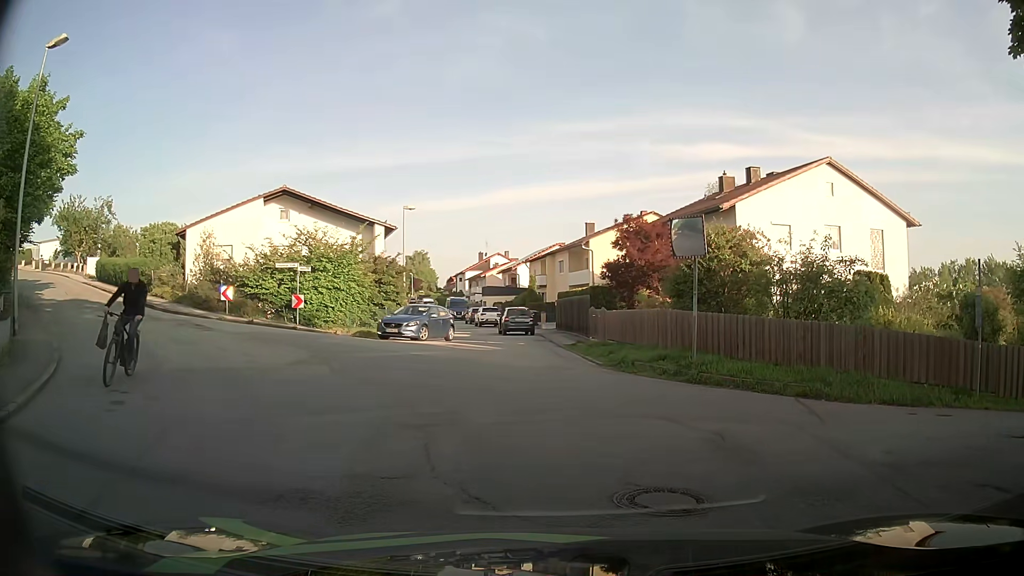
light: Day
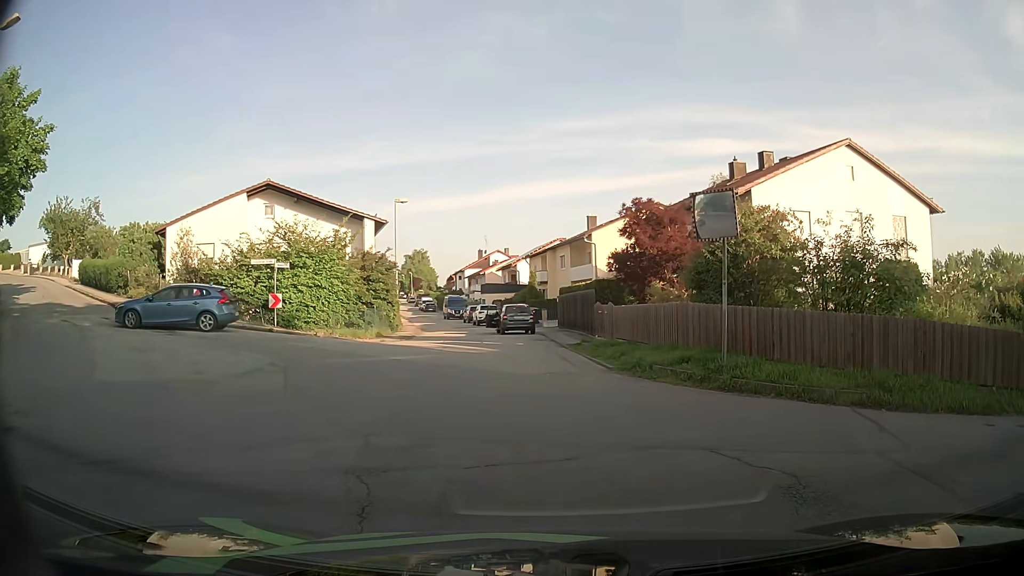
(+0.1, +2.4) m; +2°
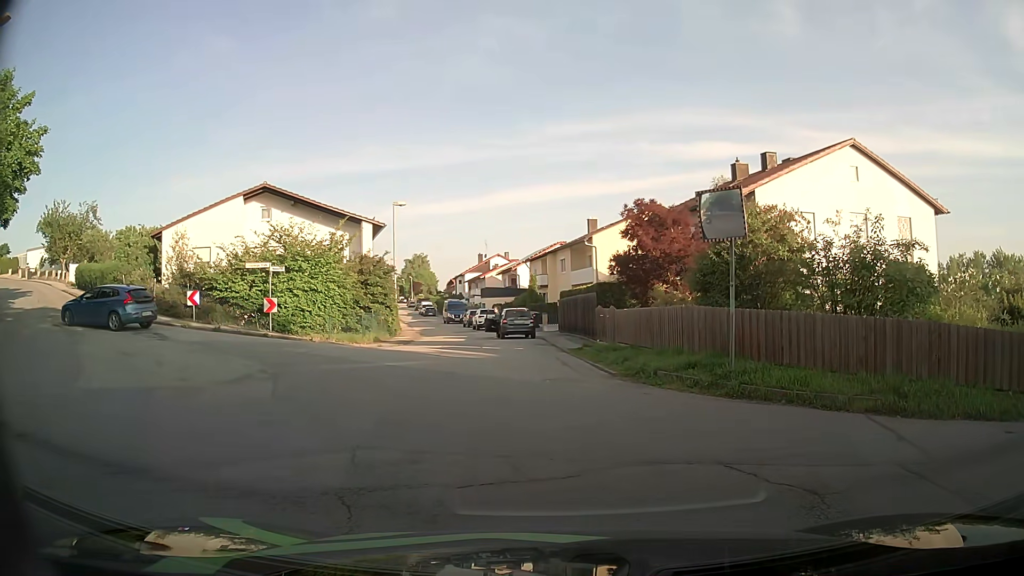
(0.0, +0.5) m; 0°
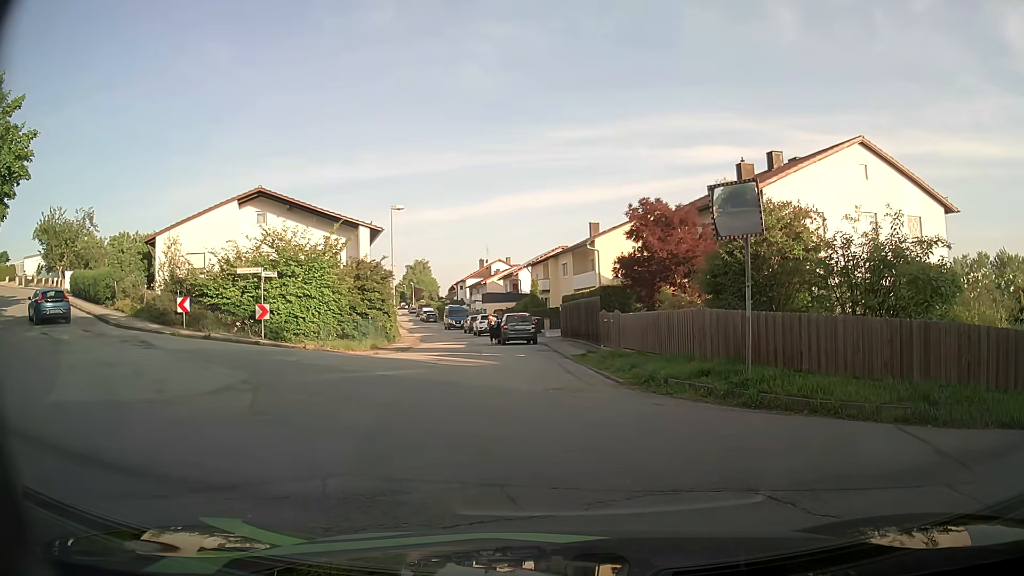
(0.0, +0.9) m; 0°
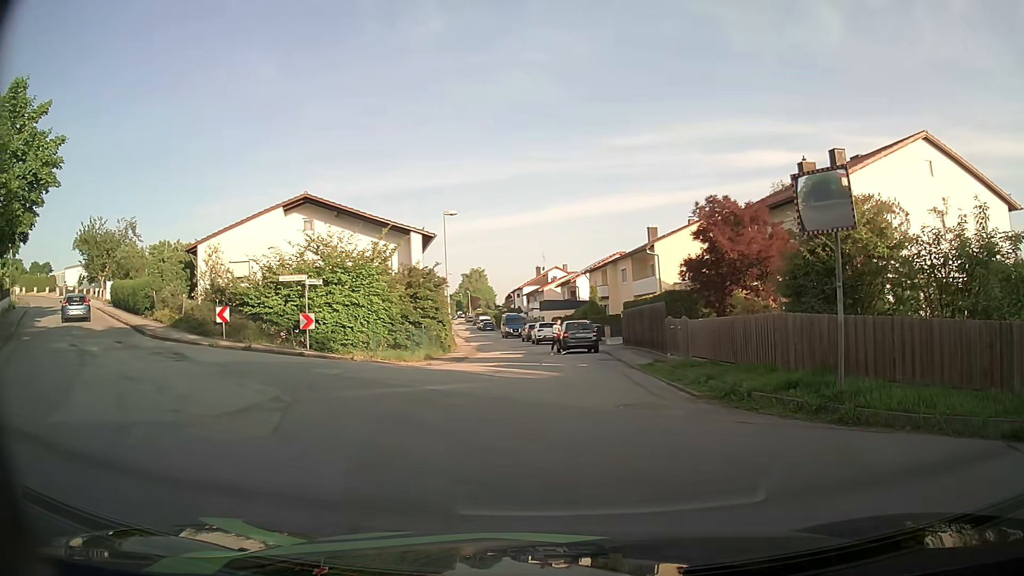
(0.0, +1.4) m; -6°
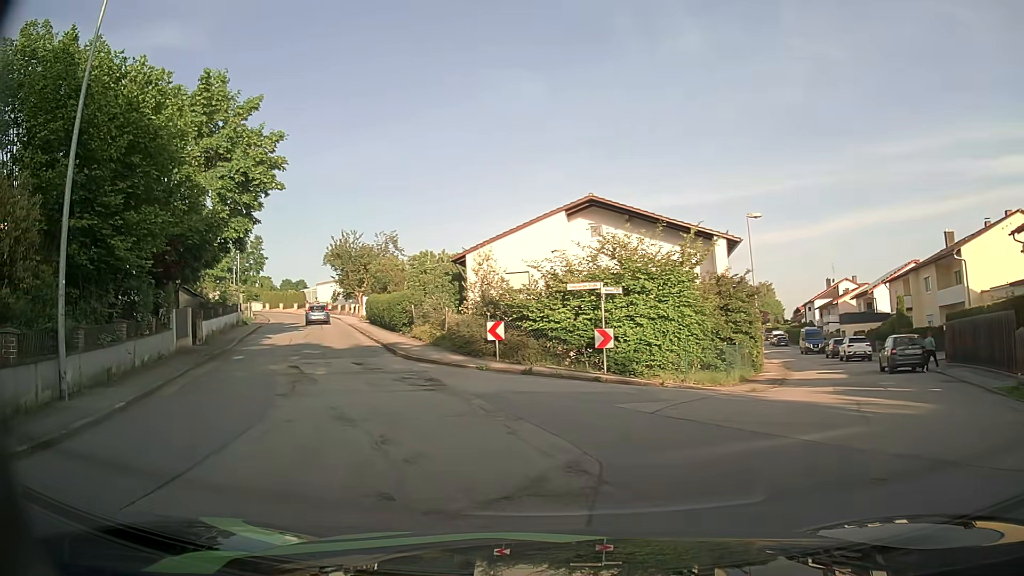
(-0.9, +4.4) m; -23°
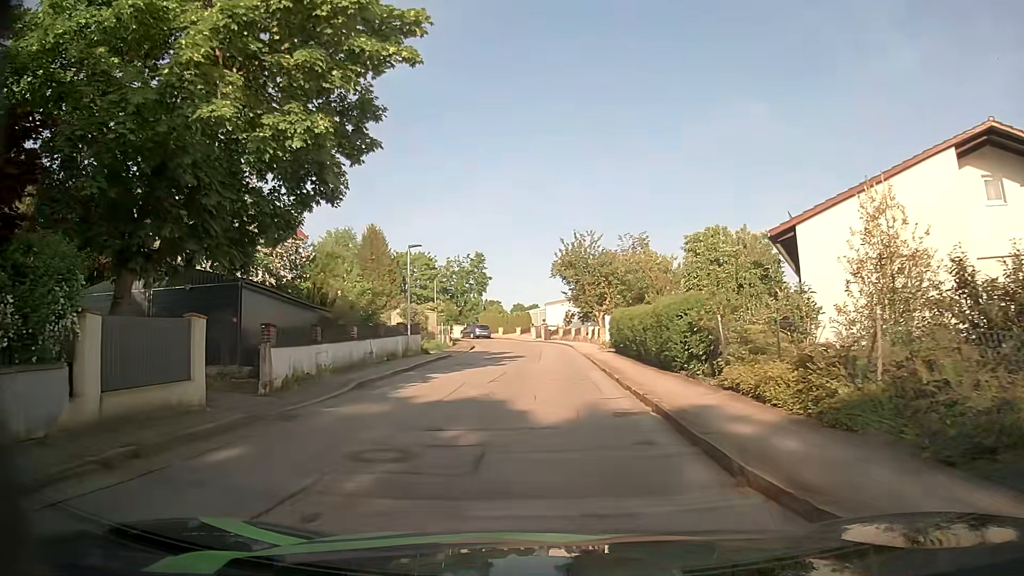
(-3.5, +15.7) m; -20°
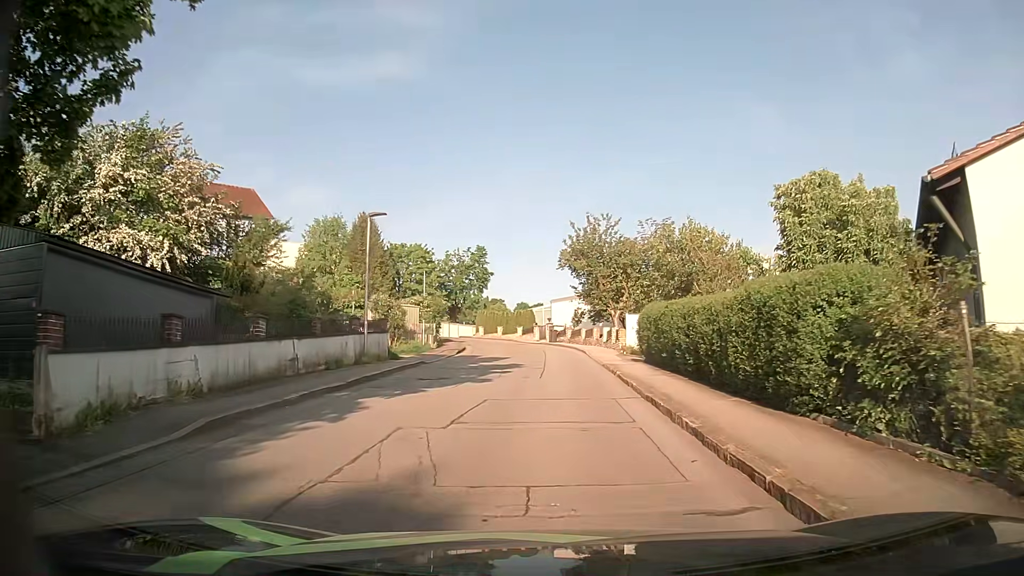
(0.0, +7.9) m; 0°
(0, +10) (0, +20) (0, +30) (-1, +40) (-3, +50) (-7, +59) (-14, +66) (-21, +73) (-30, +77) (-39, +82) m
